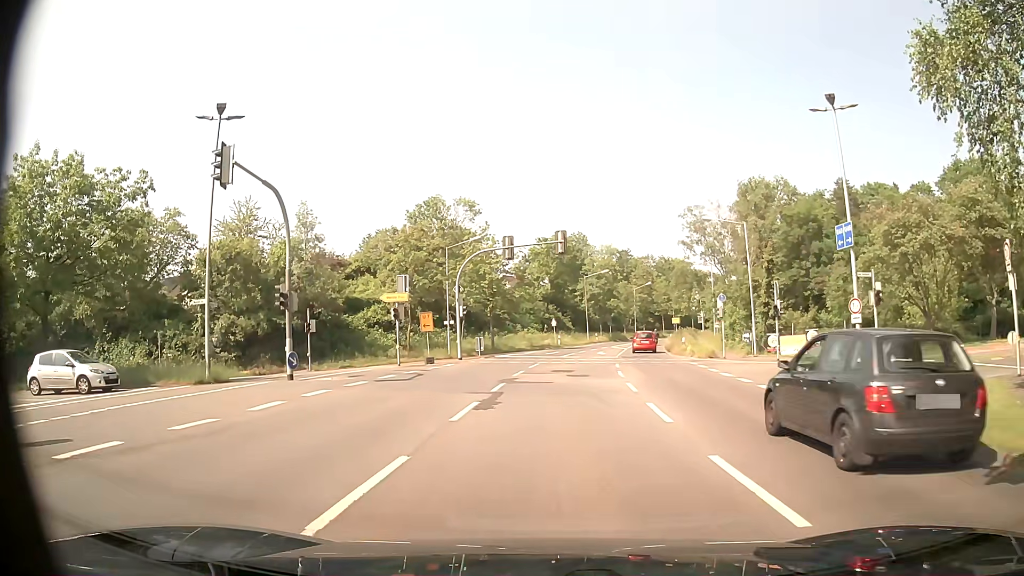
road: secondary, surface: asphalt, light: Day
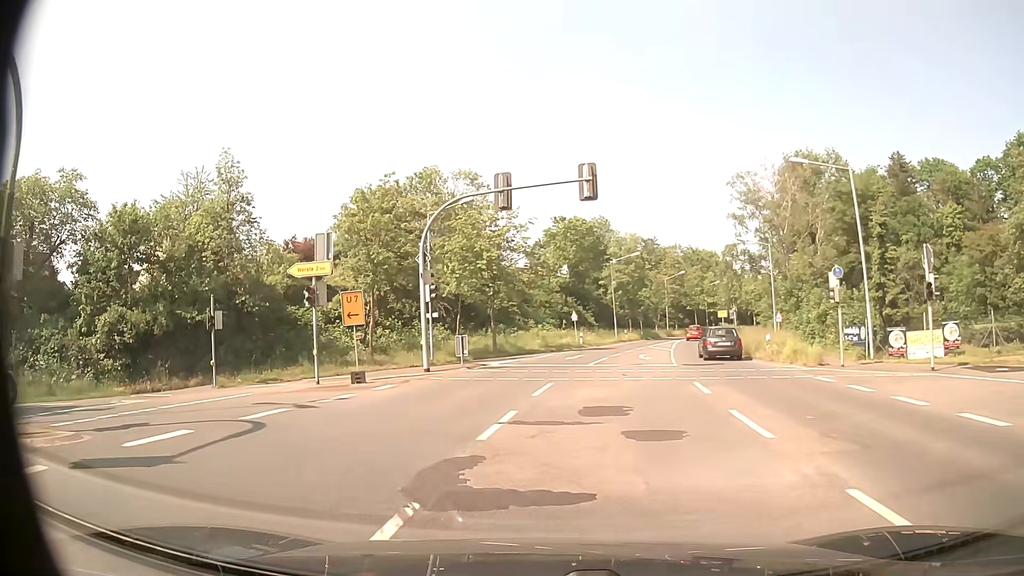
(0.0, +14.7) m; -1°
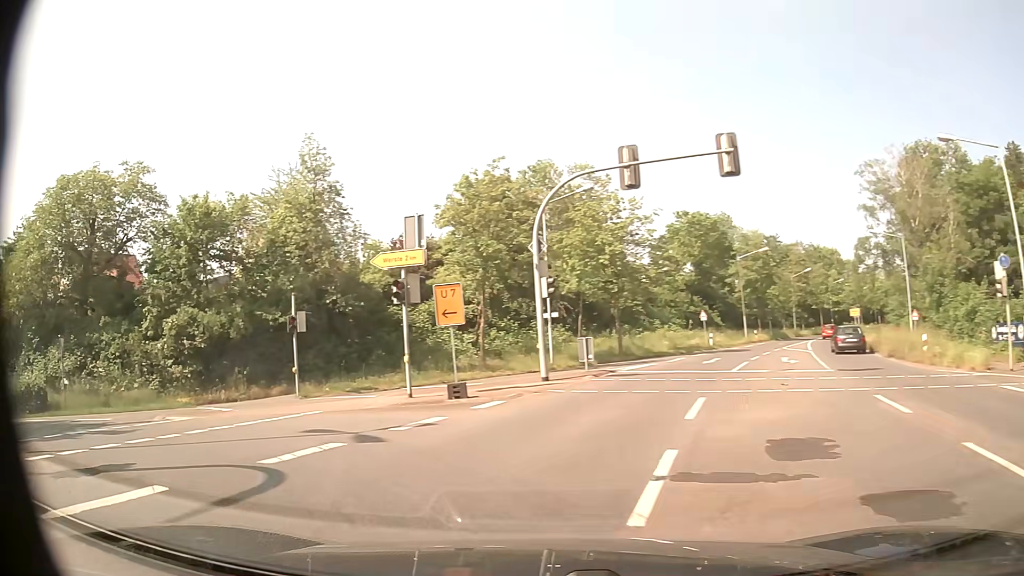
(-0.2, +3.7) m; -10°
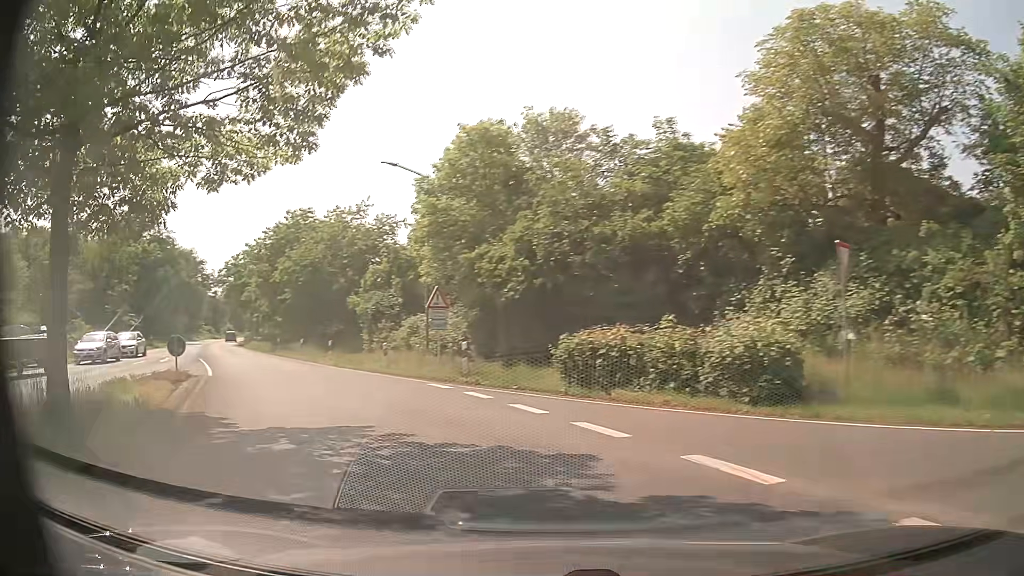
(-8.4, +11.8) m; -67°
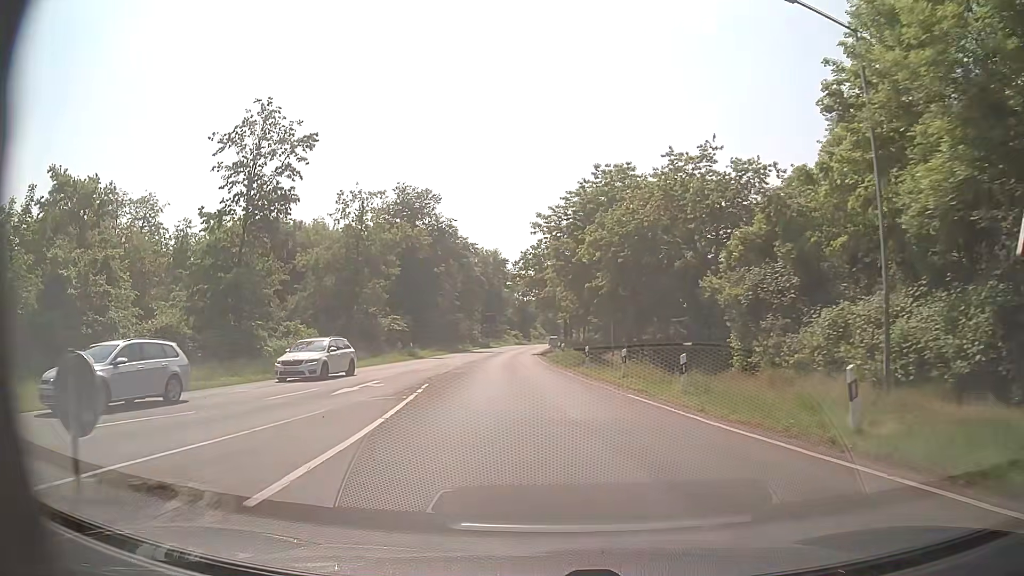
(-5.3, +15.5) m; -29°
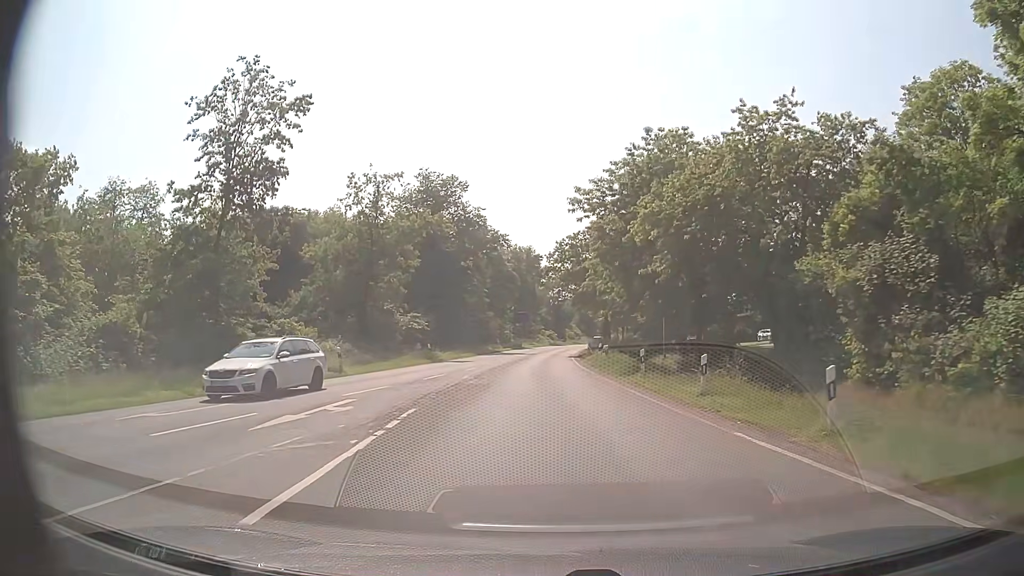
(-0.2, +6.8) m; -3°
